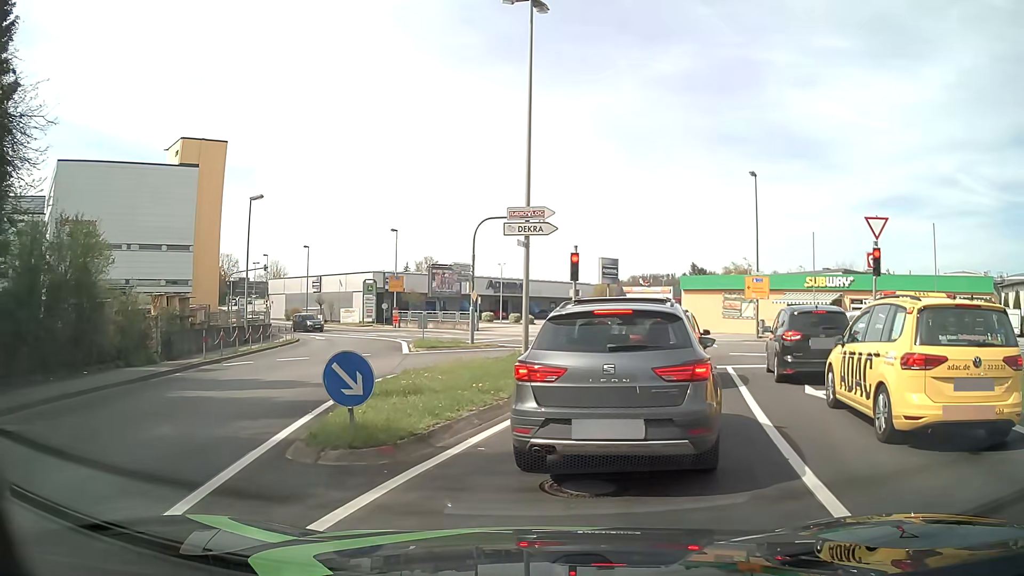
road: tertiary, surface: asphalt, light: Day
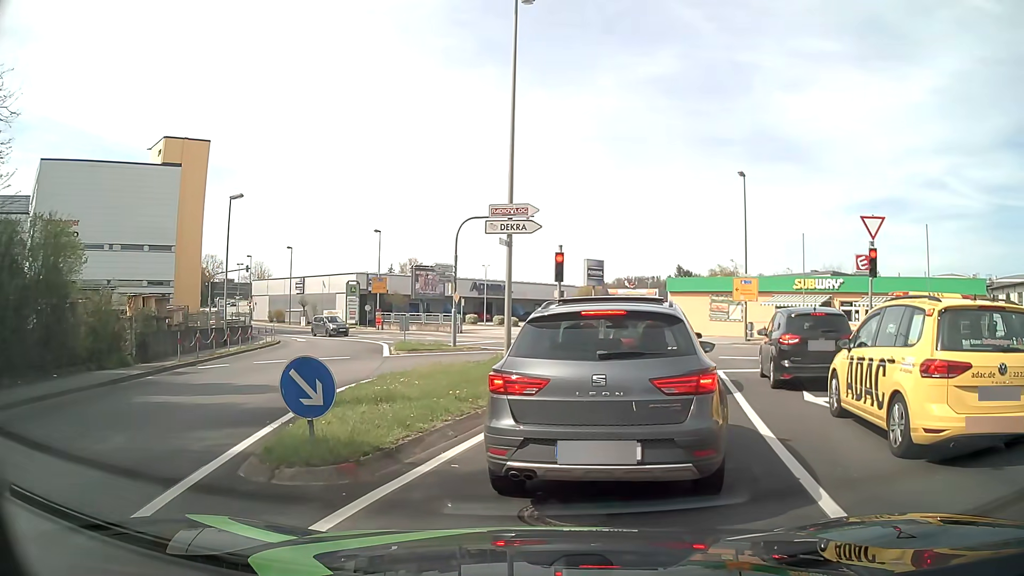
(0.0, +0.7) m; 0°
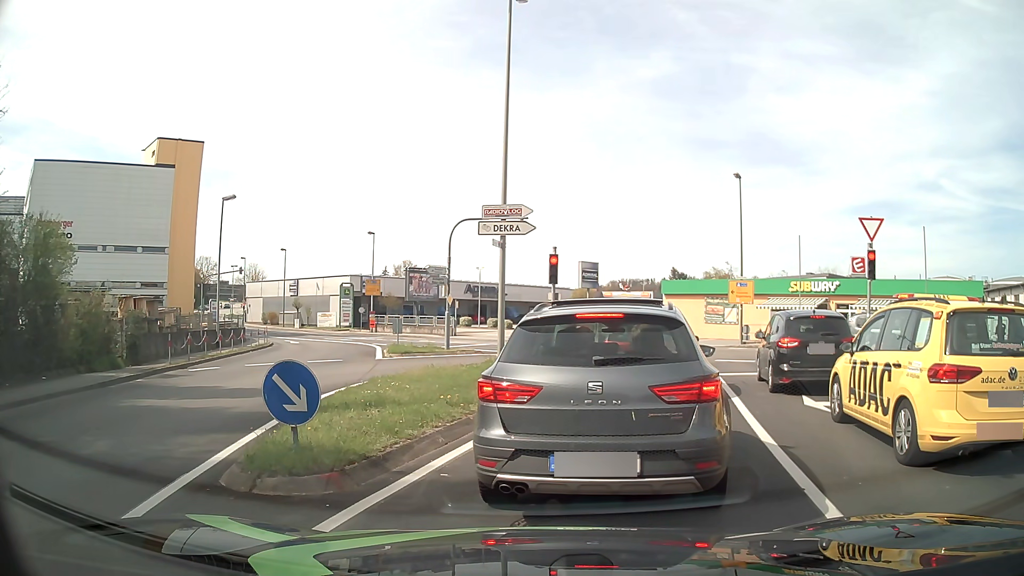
(0.0, +0.3) m; 0°
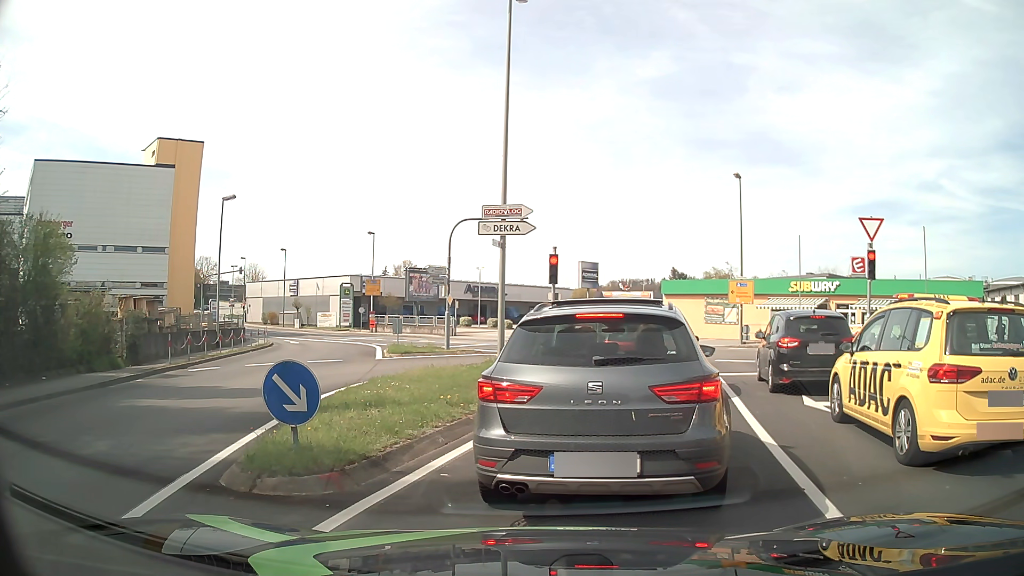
(0.0, 0.0) m; 0°
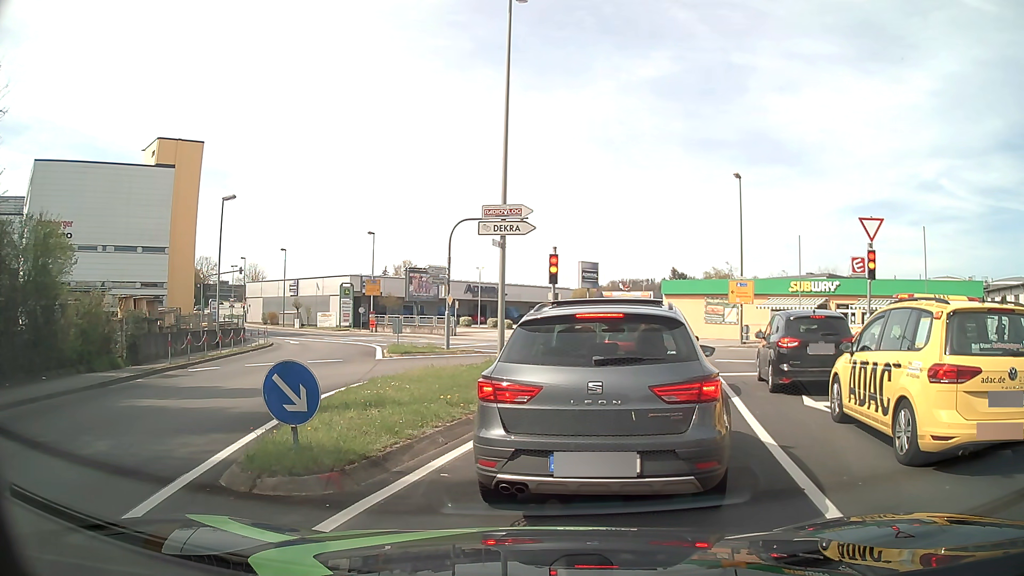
(0.0, 0.0) m; 0°
